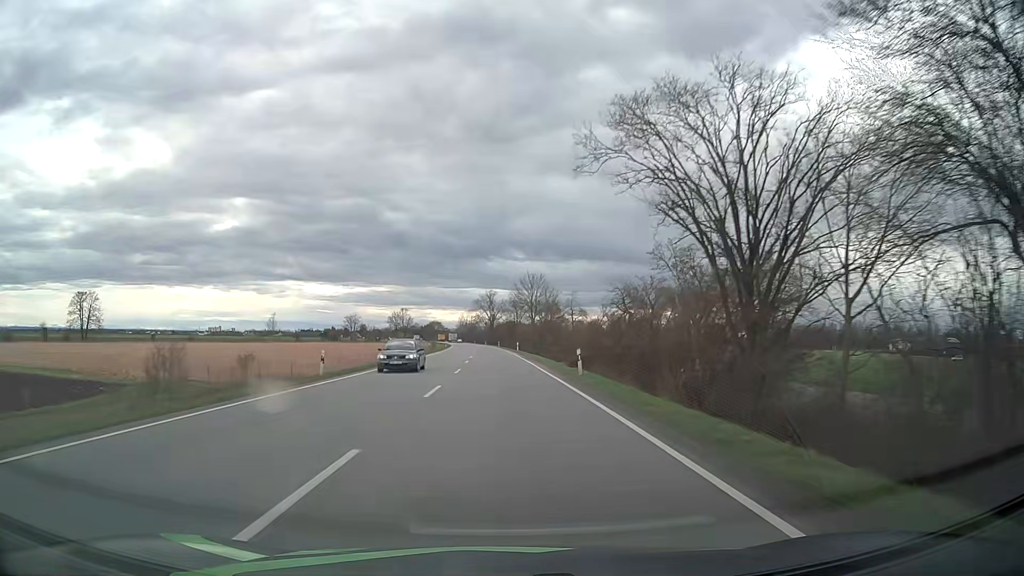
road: primary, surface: asphalt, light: Day
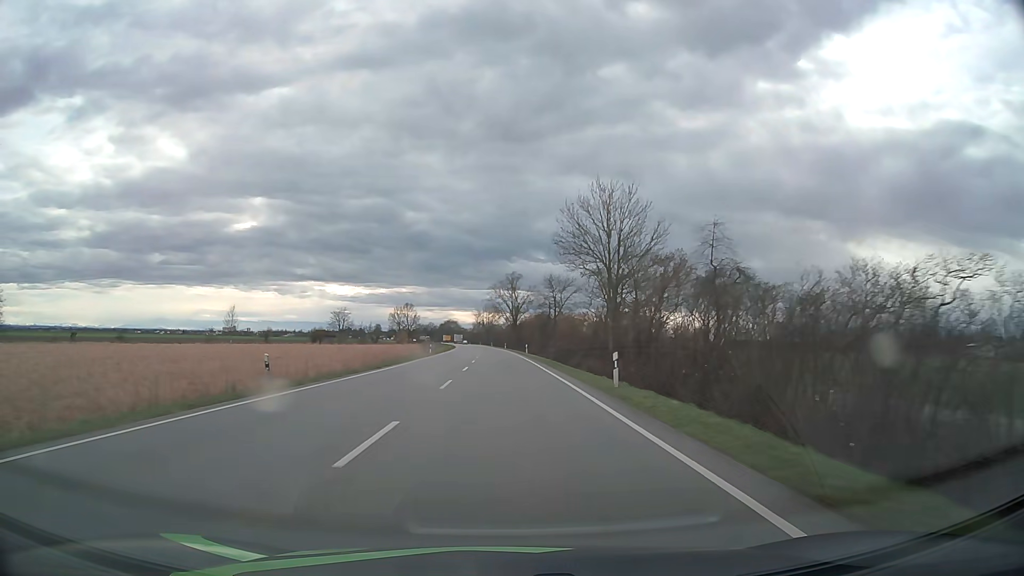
(-1.1, +56.5) m; -2°
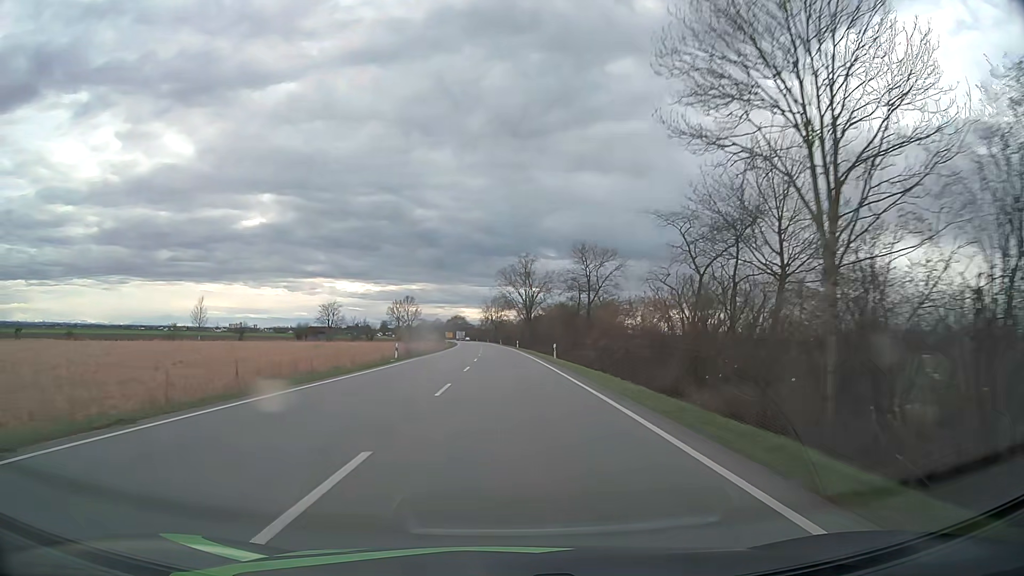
(-0.2, +26.9) m; -1°
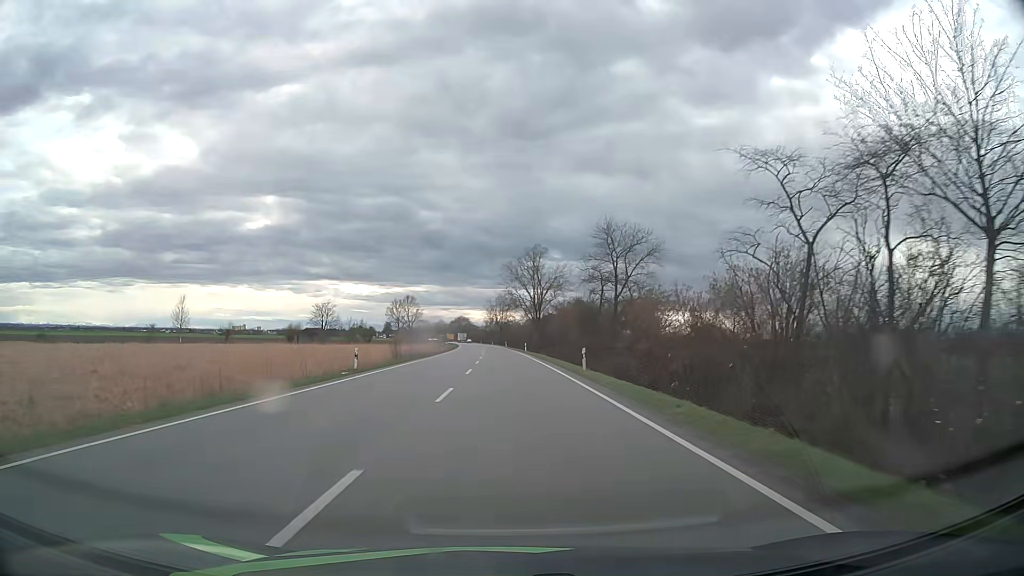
(-0.1, +12.8) m; 0°
